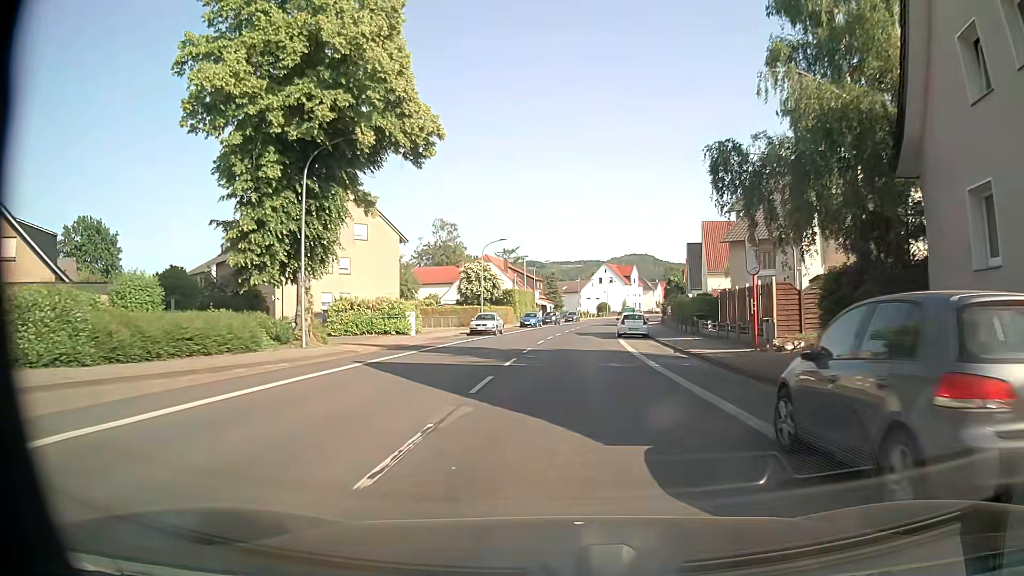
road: tertiary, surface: asphalt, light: Day
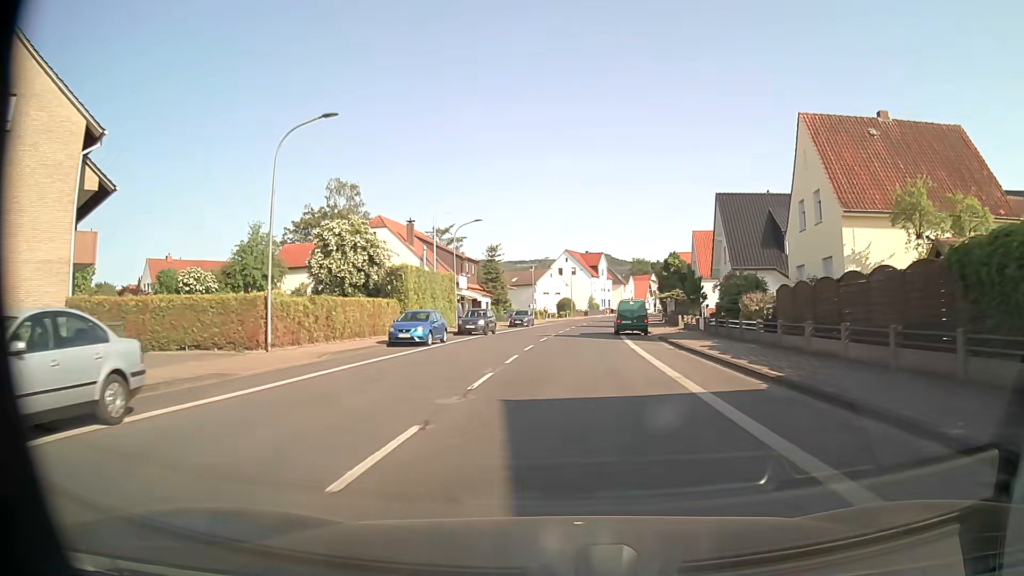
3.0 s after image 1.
(+1.4, +38.1) m; +4°
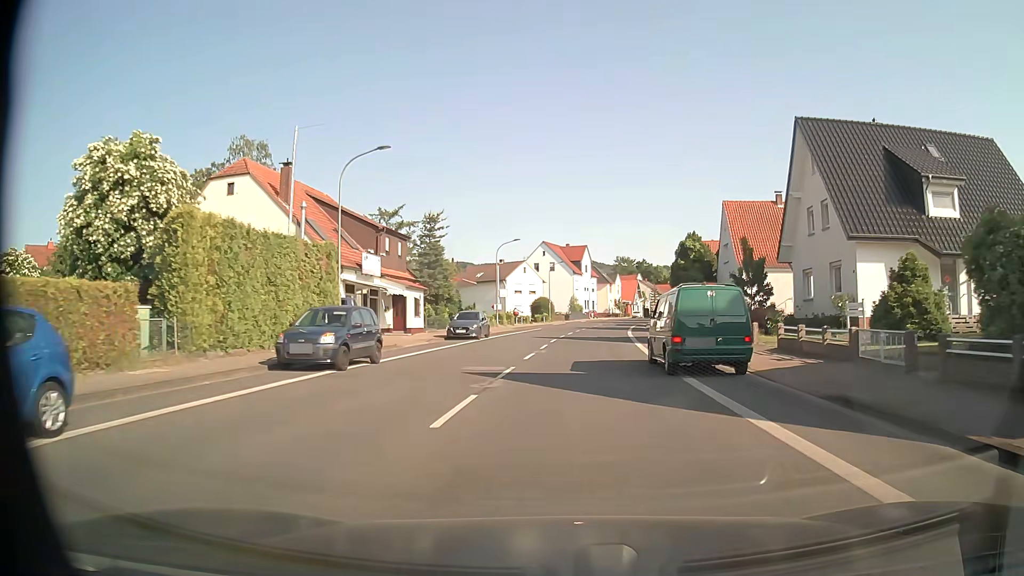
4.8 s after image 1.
(+0.3, +23.0) m; +2°
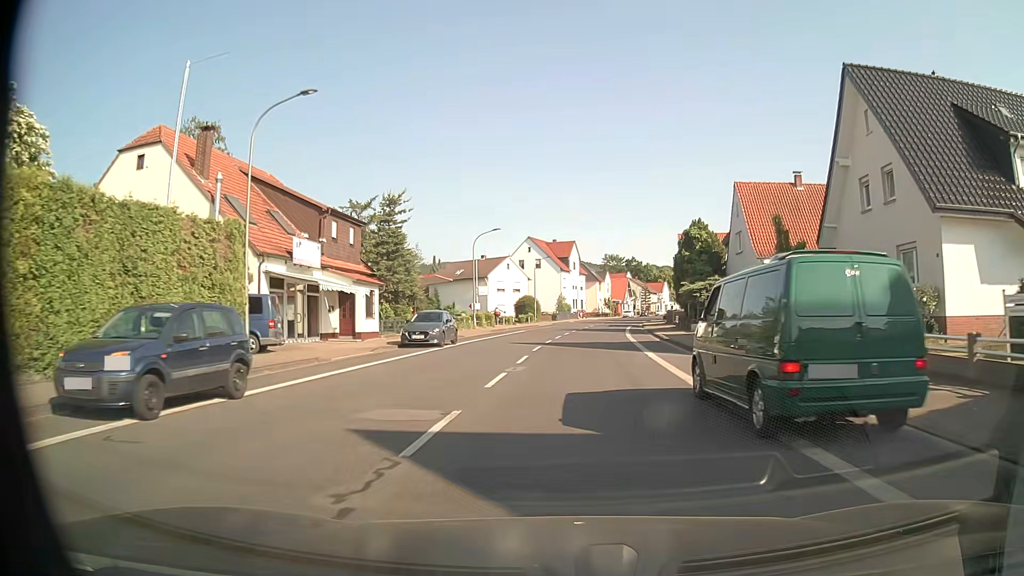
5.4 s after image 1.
(+0.1, +7.6) m; +2°
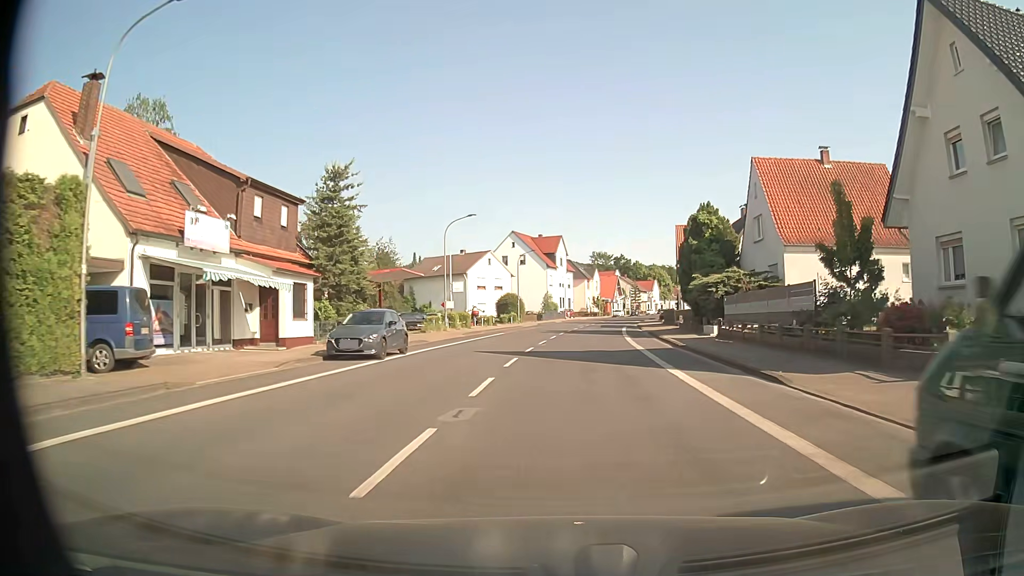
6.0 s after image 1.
(0.0, +7.5) m; 0°
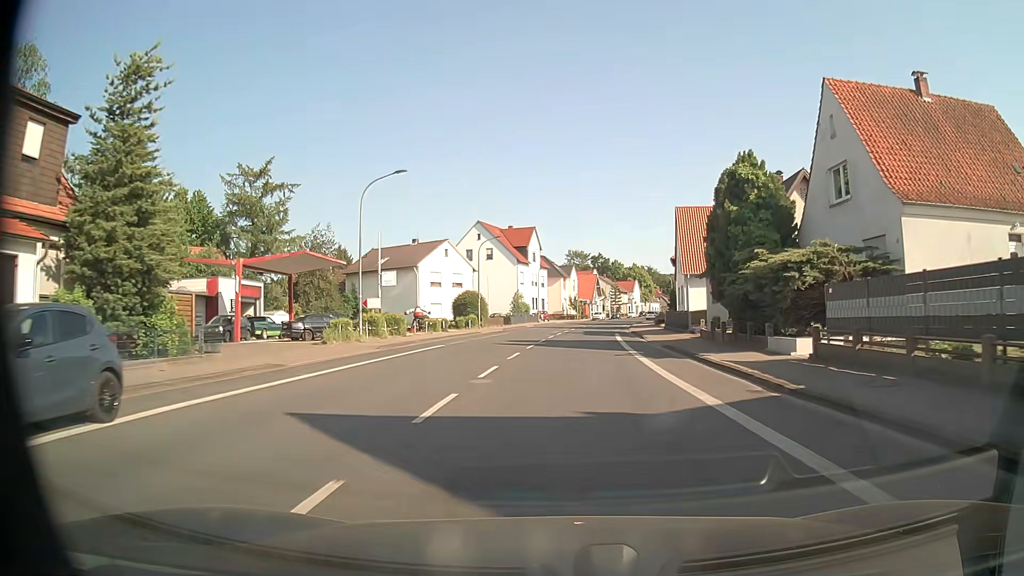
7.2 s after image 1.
(+0.3, +14.7) m; +2°
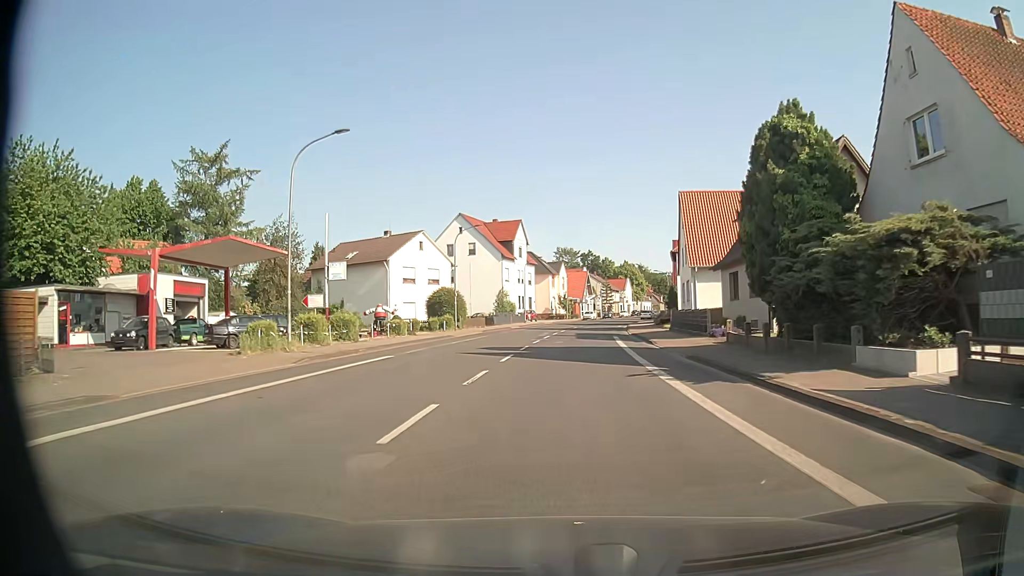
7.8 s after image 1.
(+0.1, +7.3) m; +1°
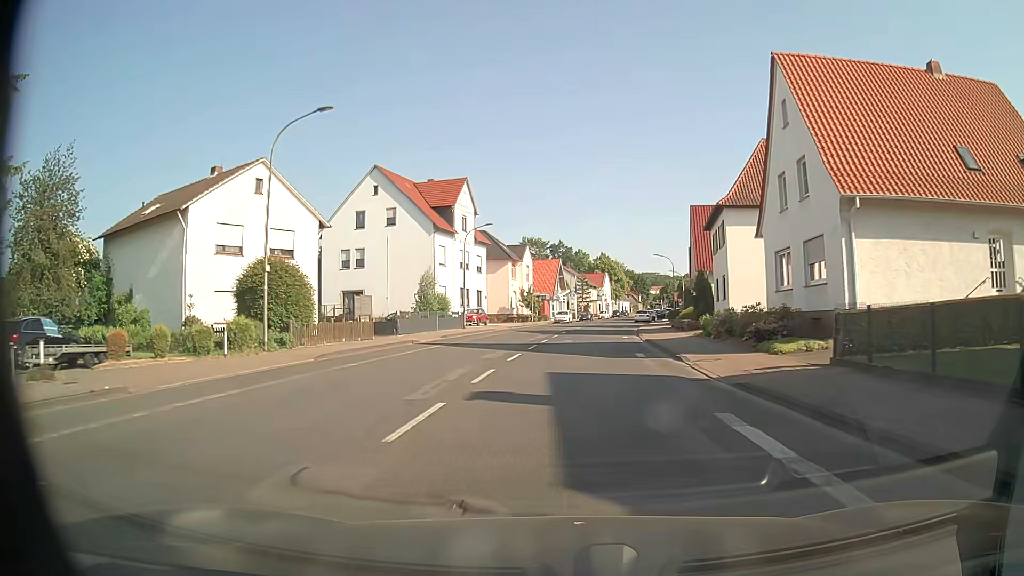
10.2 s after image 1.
(+0.7, +29.9) m; +2°
(0, +10) (+1, +20) (+1, +30) (+2, +40) (+3, +50) (+4, +60) (+6, +70) (+8, +79) (+10, +89) (+12, +99) m
